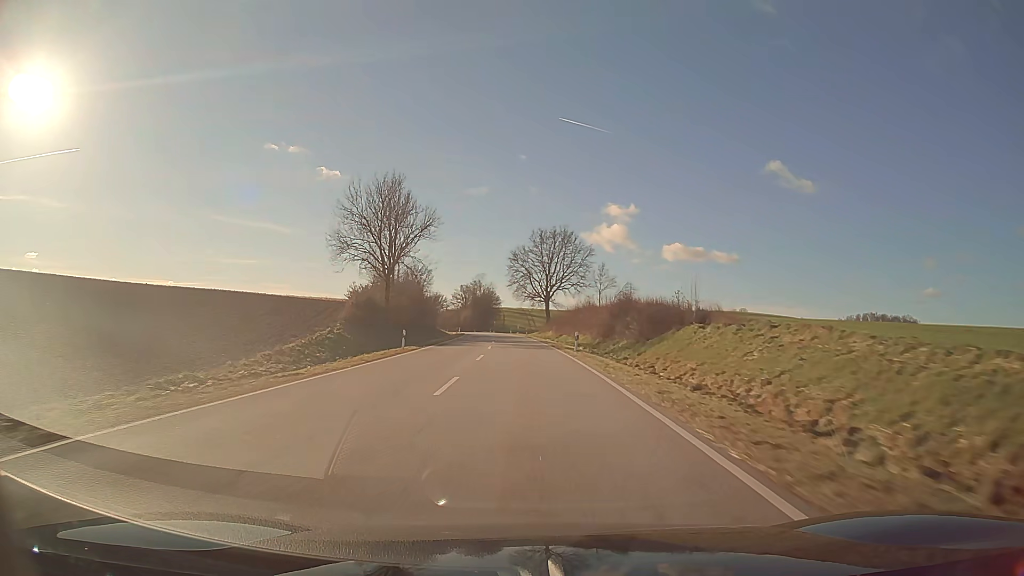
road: secondary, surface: asphalt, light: Day
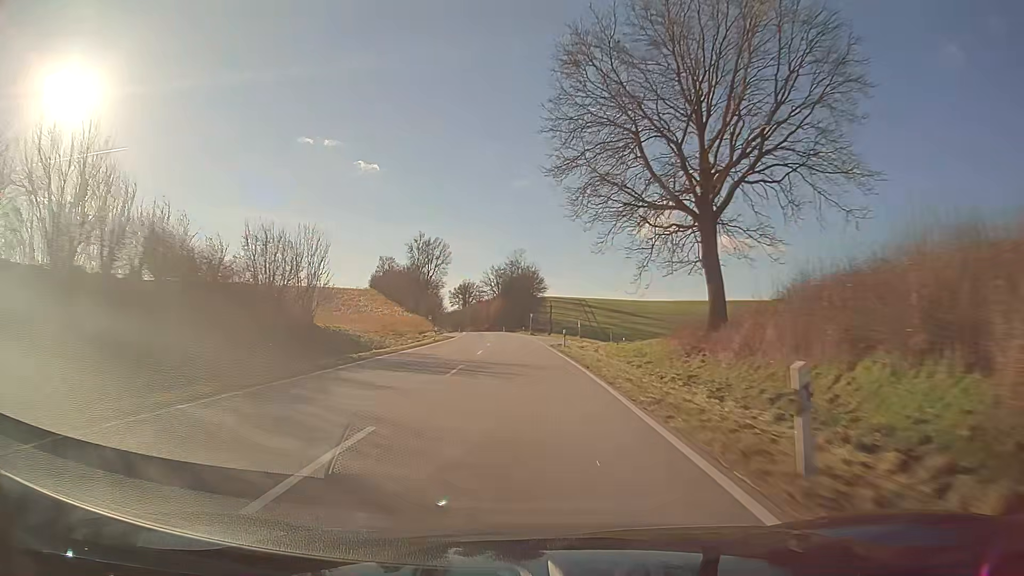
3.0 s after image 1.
(-2.8, +80.2) m; -4°
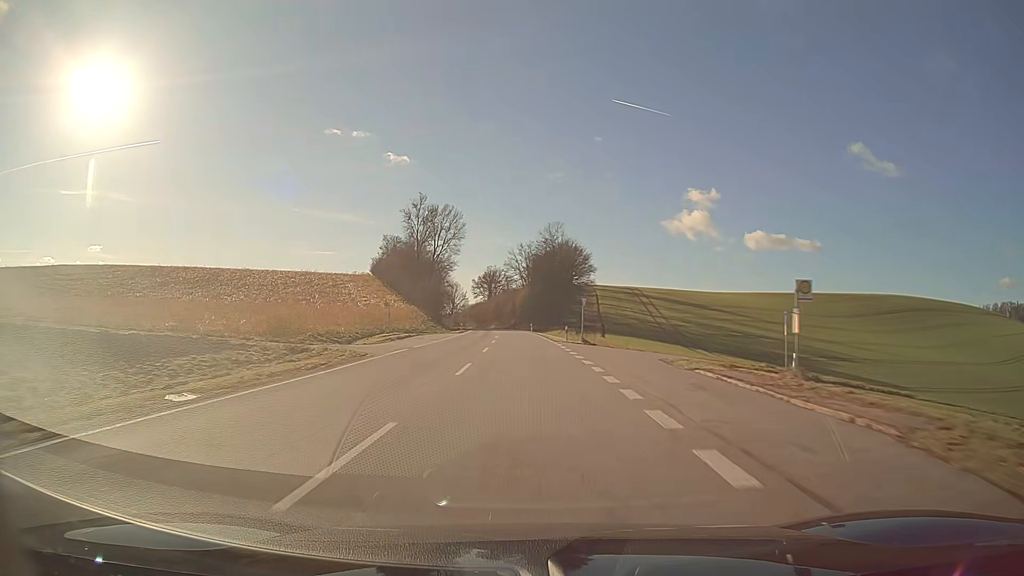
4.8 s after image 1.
(-1.2, +48.1) m; -3°
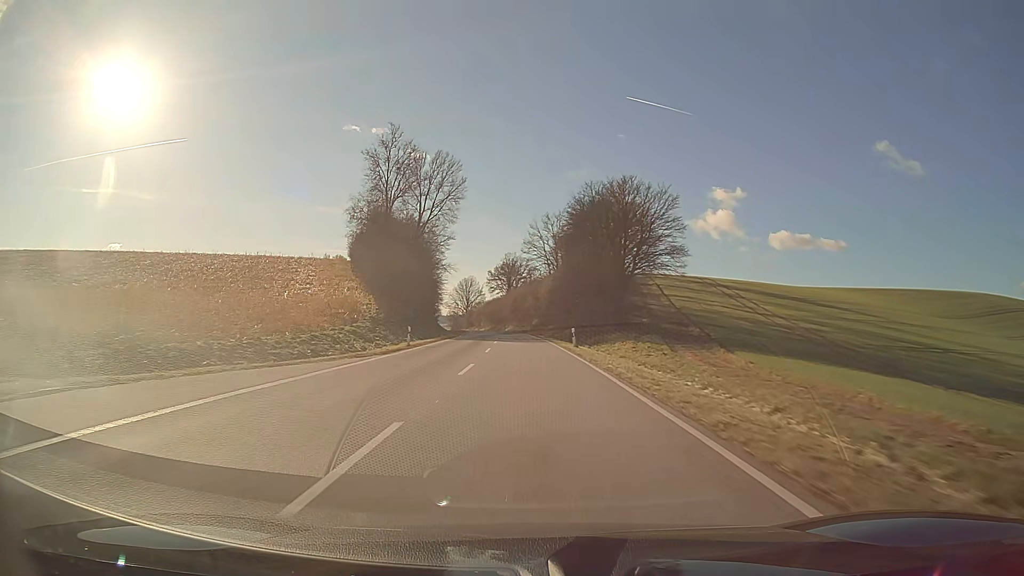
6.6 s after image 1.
(-0.9, +48.1) m; -2°
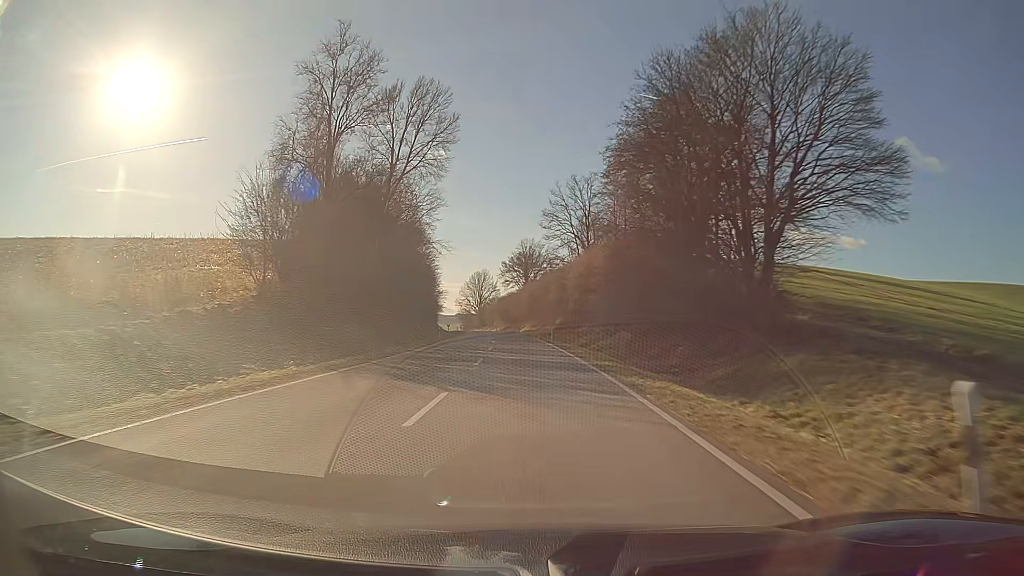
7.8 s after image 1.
(-0.5, +32.0) m; -2°
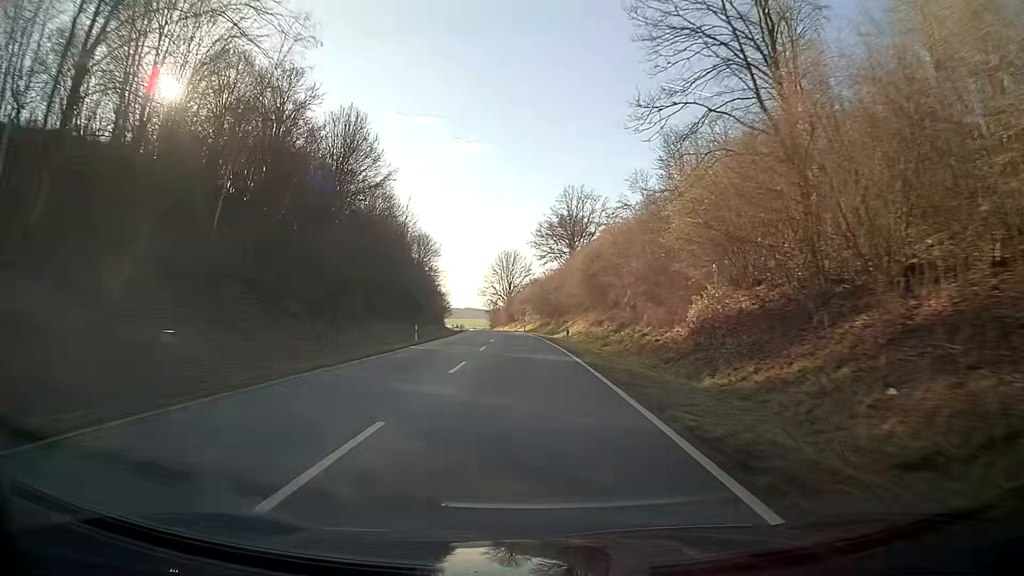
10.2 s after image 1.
(-1.9, +64.1) m; -3°
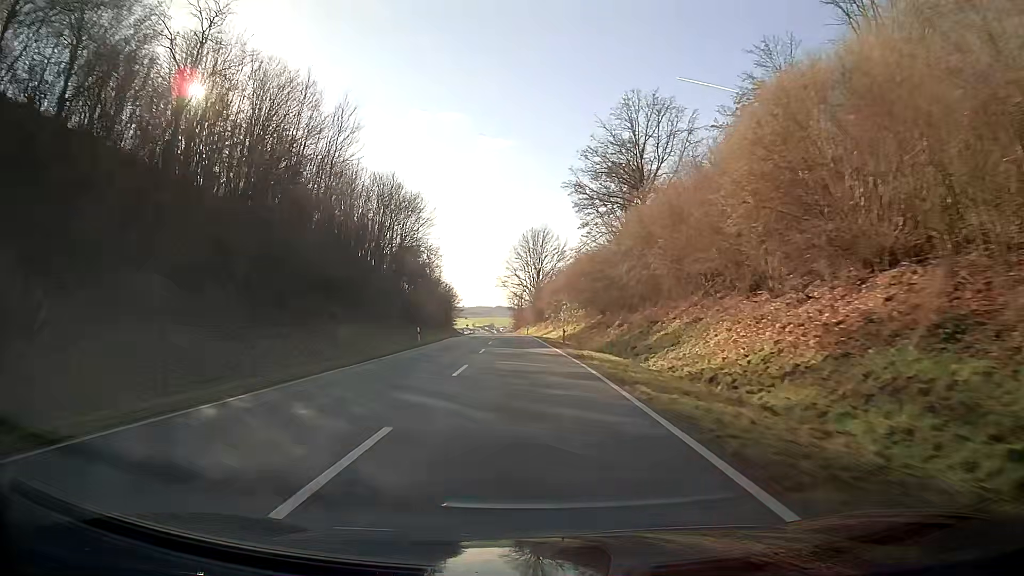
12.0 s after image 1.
(-1.1, +48.1) m; -3°
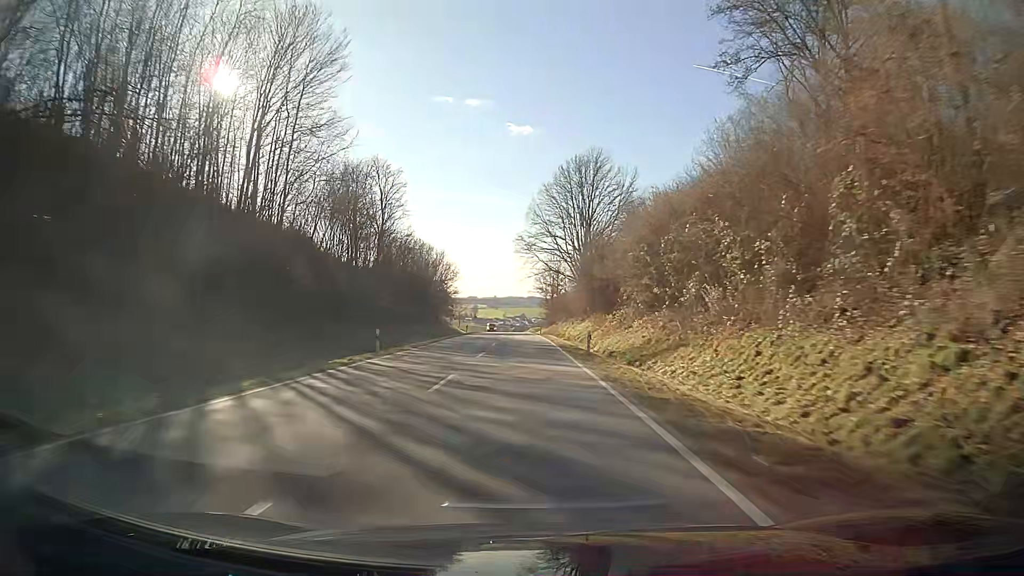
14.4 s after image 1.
(-1.6, +64.1) m; -3°
